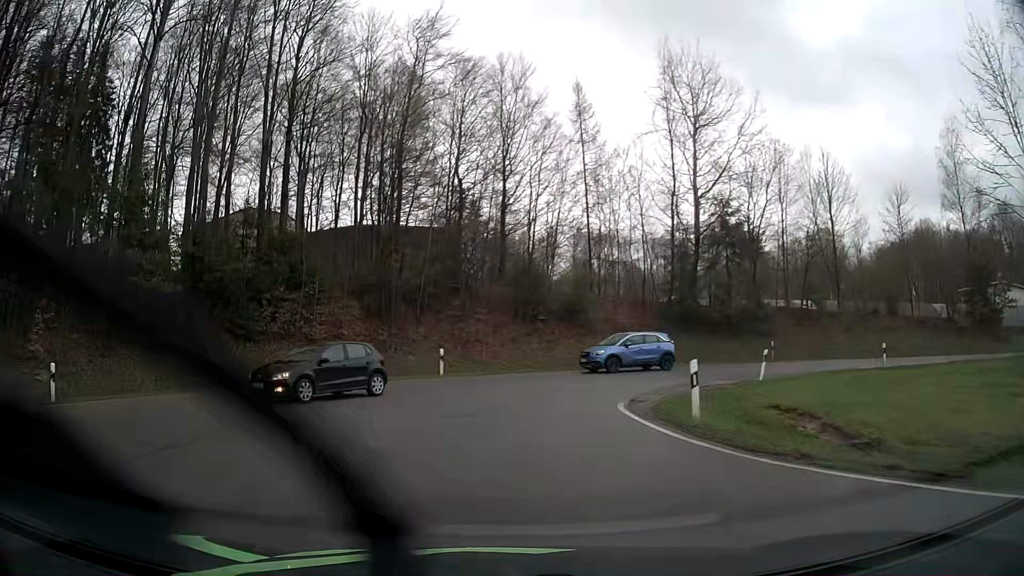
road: tertiary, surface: asphalt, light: Day
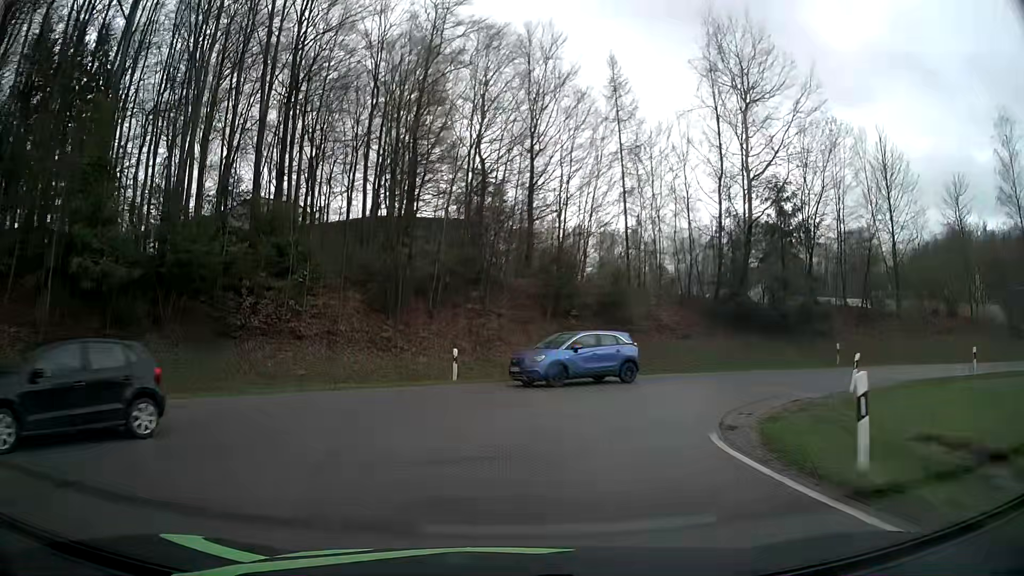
(-0.1, +5.0) m; -2°
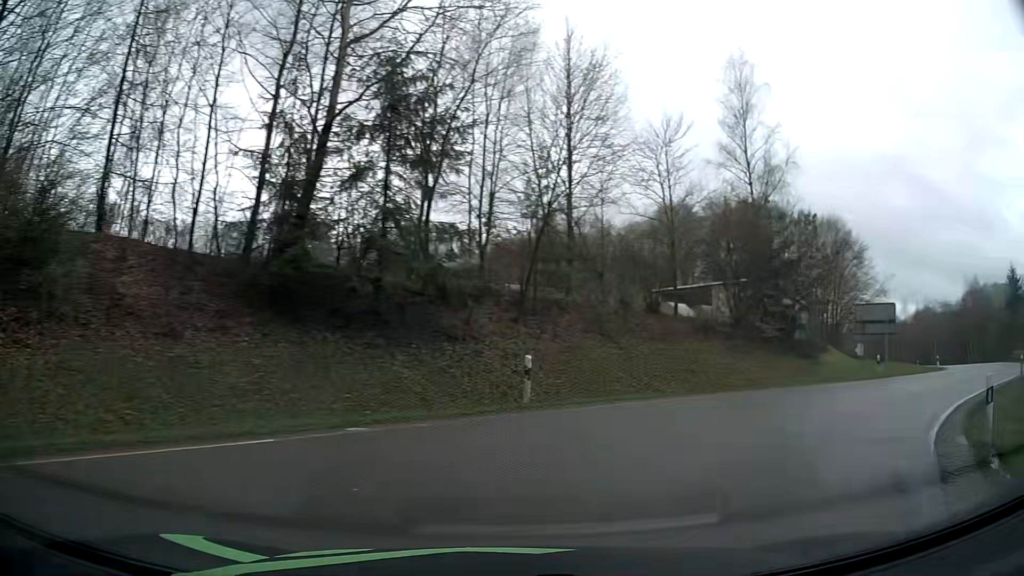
(+4.3, +17.4) m; +37°
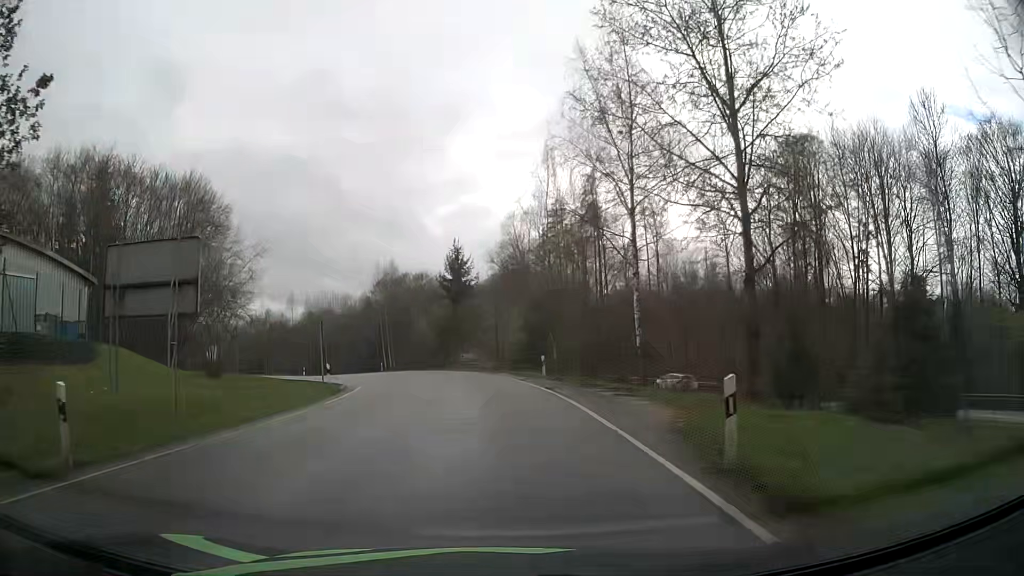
(+14.7, +19.7) m; +55°
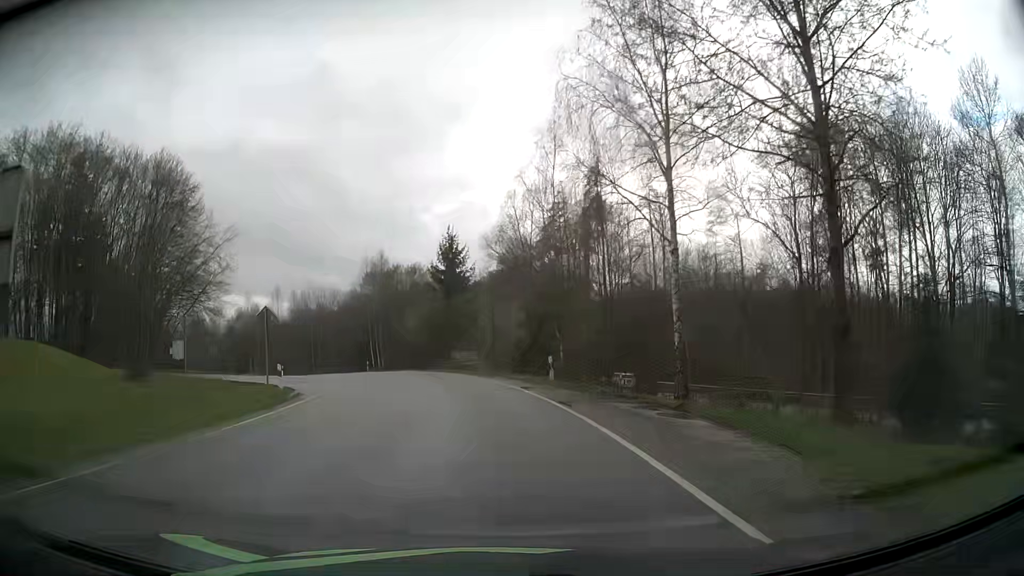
(0.0, +6.7) m; 0°
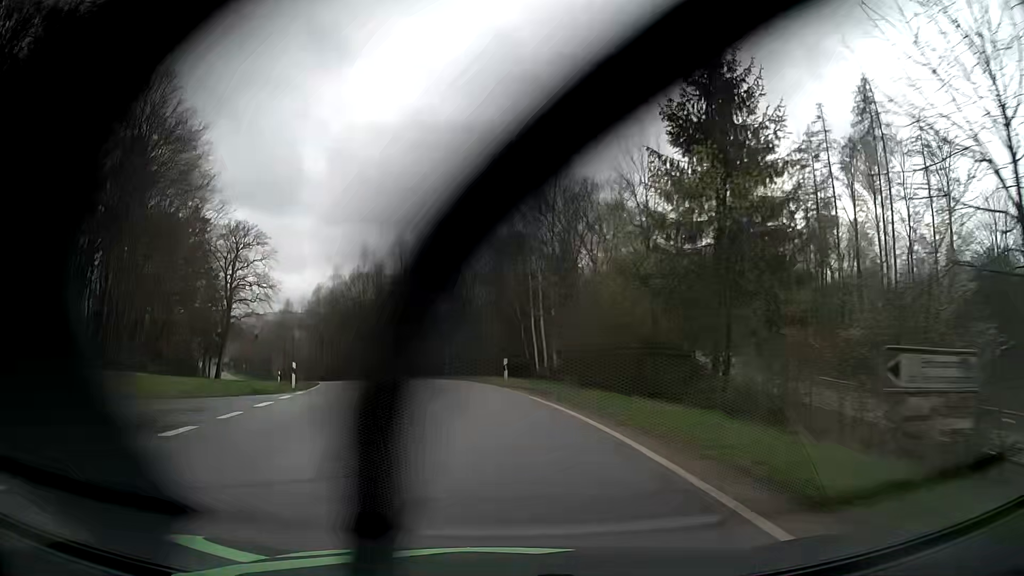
(-4.5, +39.8) m; -16°
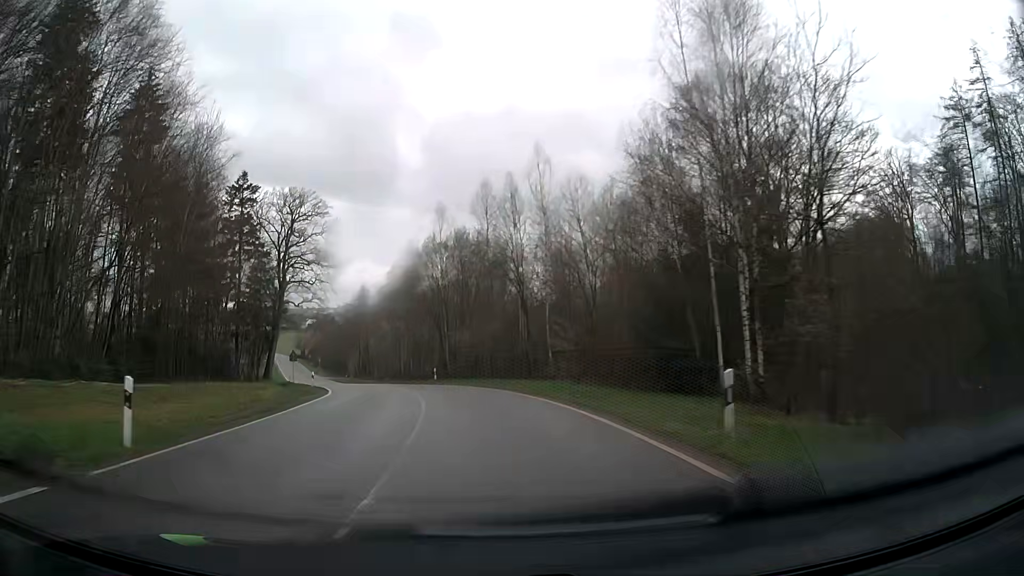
(-1.5, +18.4) m; -9°
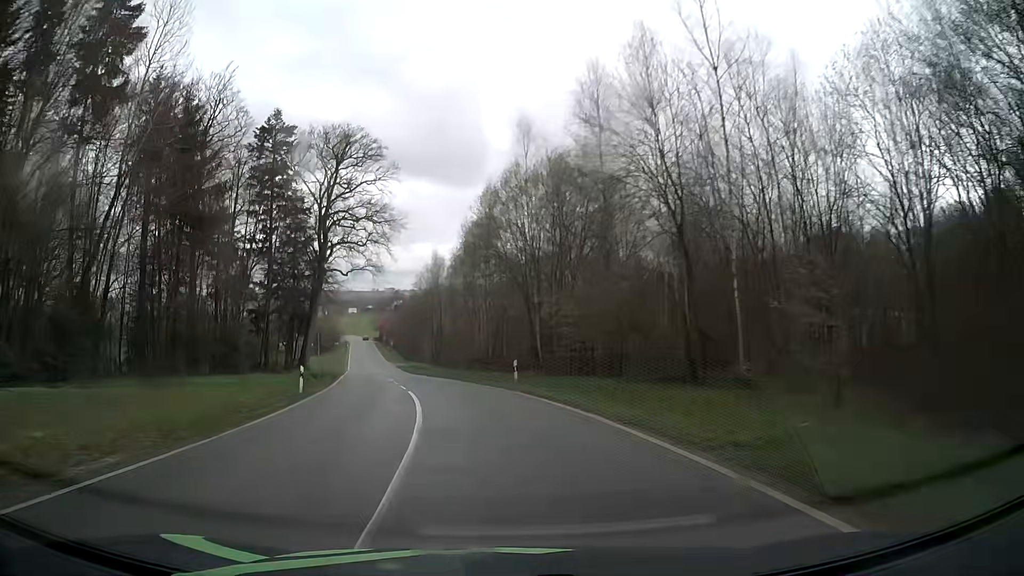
(-1.3, +19.4) m; -8°
(0, +10) (-2, +20) (-3, +30) (-5, +40) (-7, +49) (-10, +59) (-12, +69) (-15, +78) (-17, +88) (-19, +98) m
